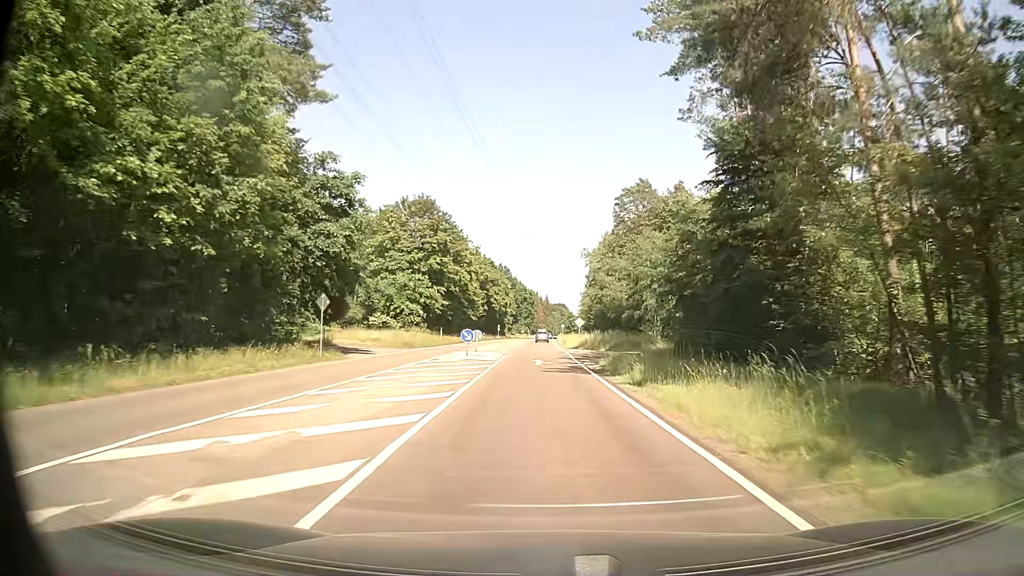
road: secondary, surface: asphalt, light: Day
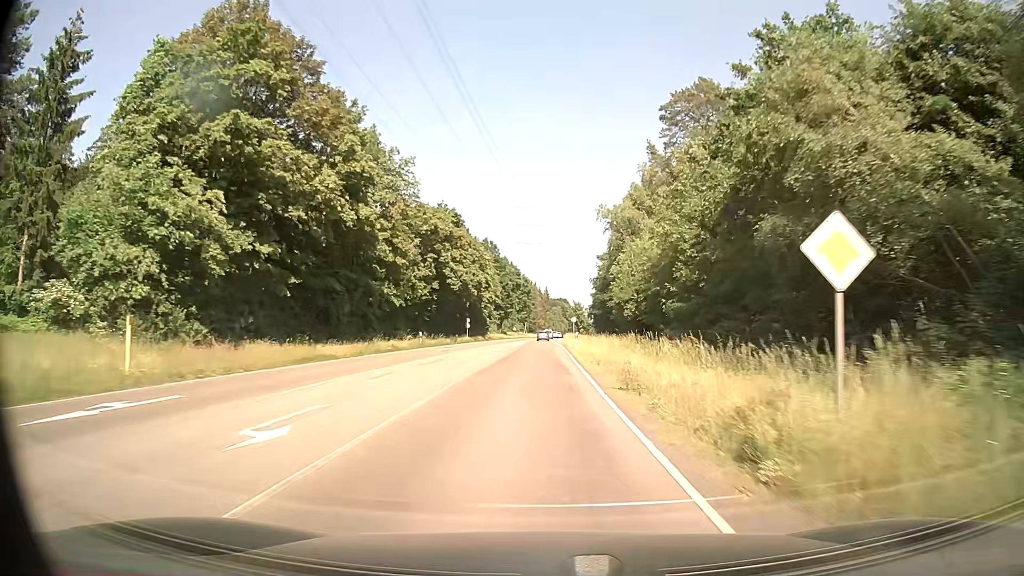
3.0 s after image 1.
(+0.2, +52.2) m; 0°
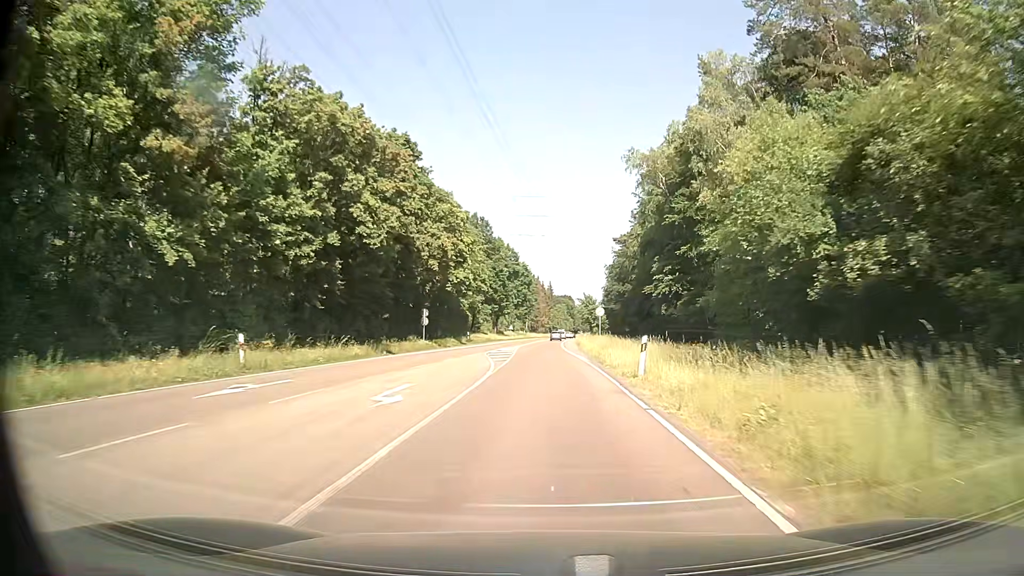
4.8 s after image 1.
(0.0, +31.8) m; 0°
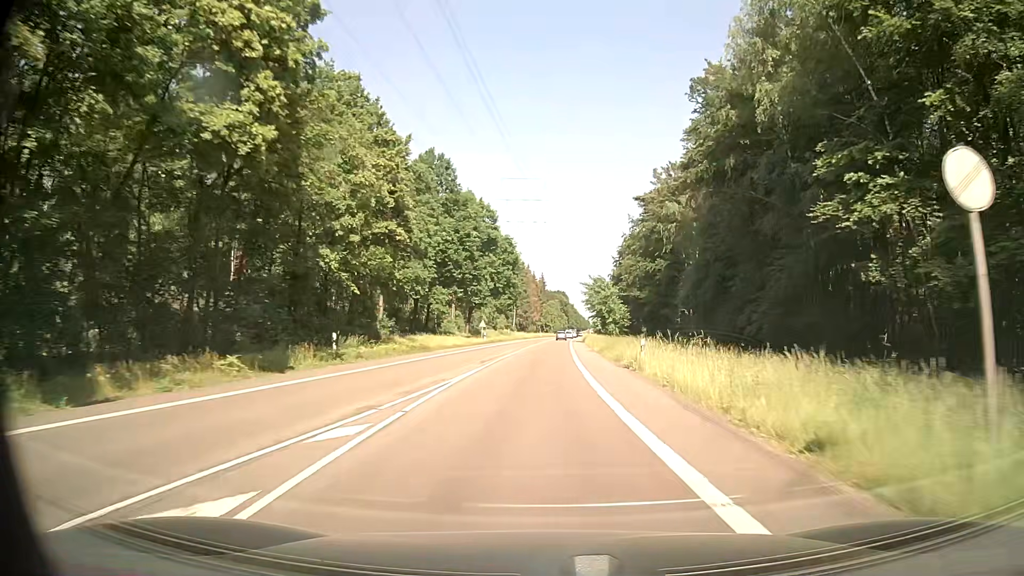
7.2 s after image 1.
(+0.2, +43.0) m; +1°
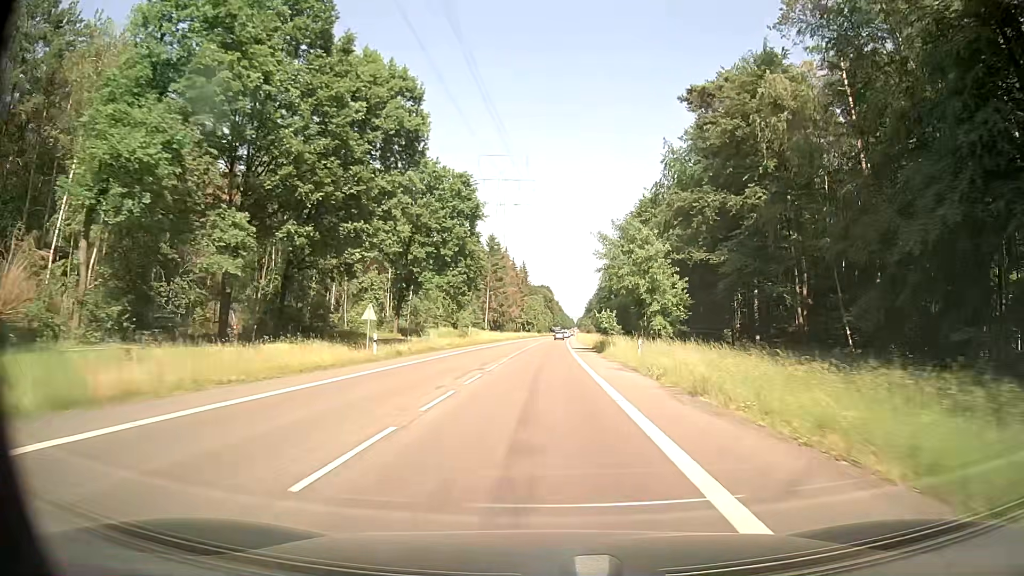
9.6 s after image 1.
(+0.6, +44.5) m; +1°
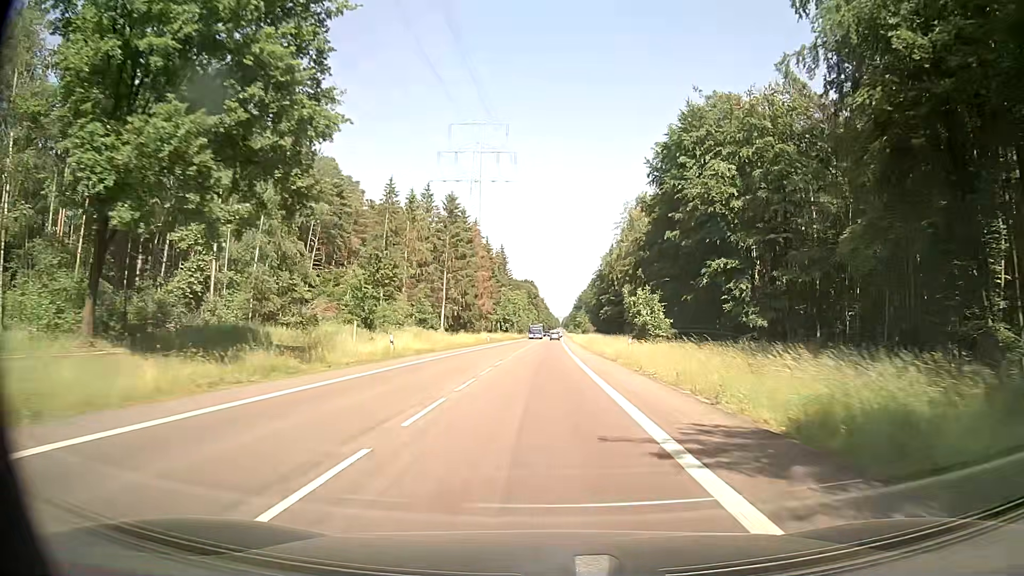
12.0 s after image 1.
(+0.6, +47.3) m; +1°
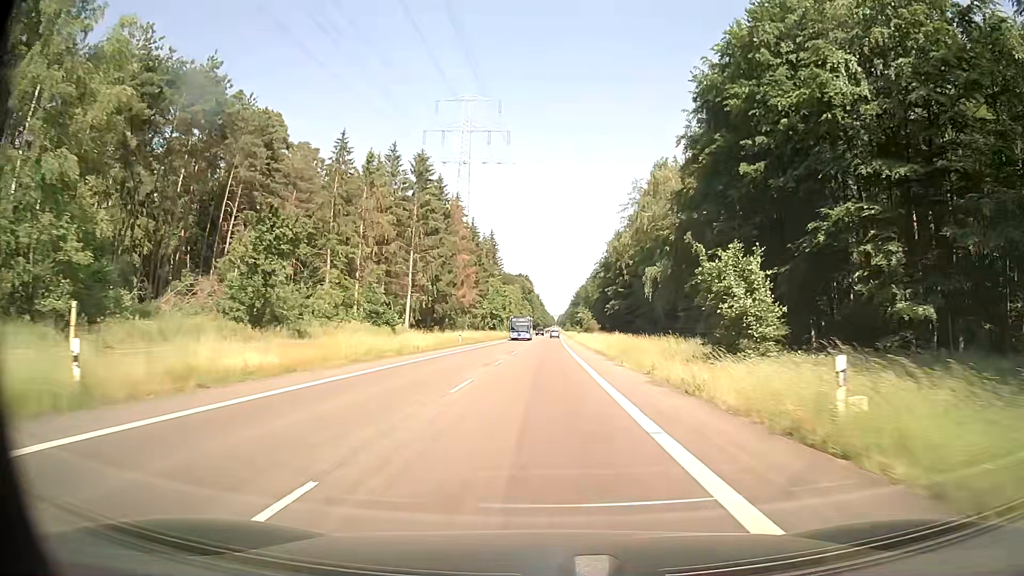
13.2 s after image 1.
(+0.1, +24.6) m; 0°
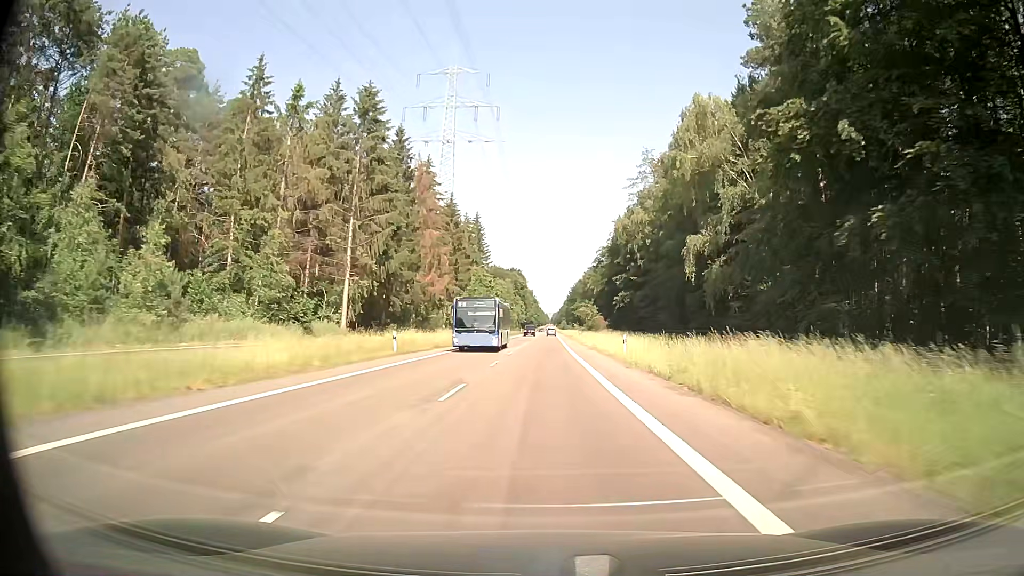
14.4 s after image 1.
(+0.1, +24.7) m; 0°
(0, +10) (0, +20) (0, +30) (0, +40) (0, +50) (+1, +60) (+1, +70) (+1, +80) (+1, +90) (+1, +100) m
